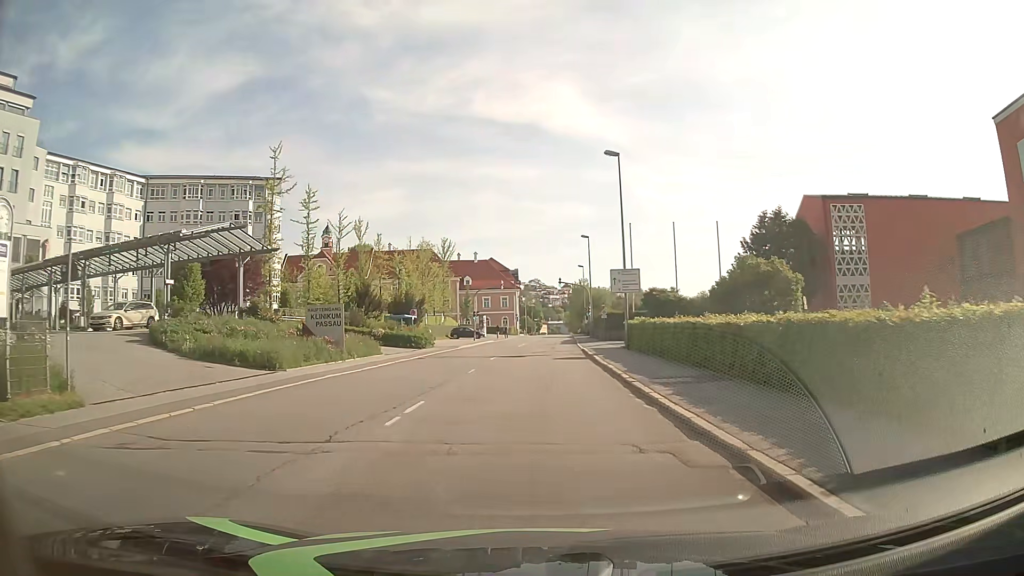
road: tertiary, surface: asphalt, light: Day
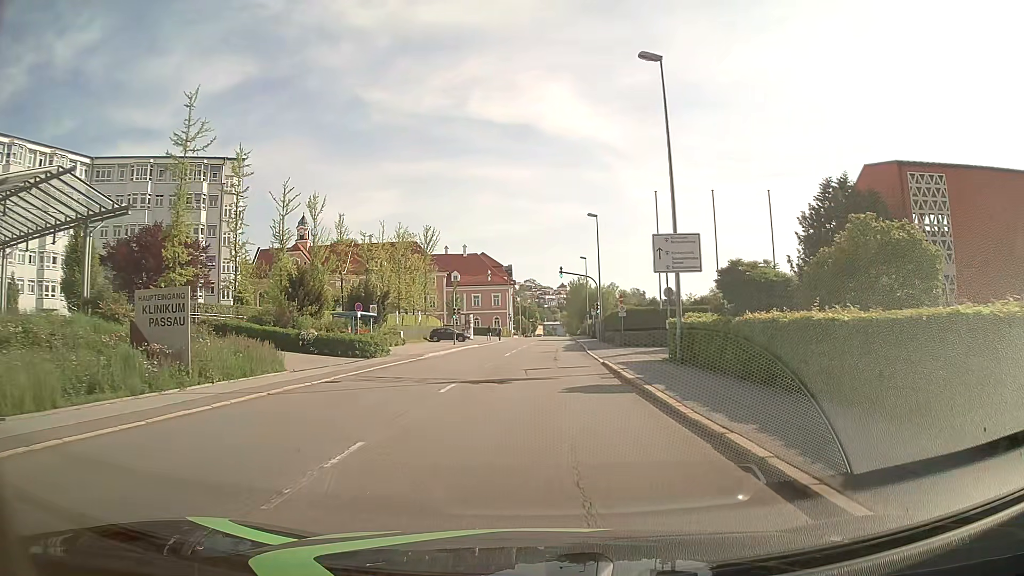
(-0.1, +13.4) m; +1°
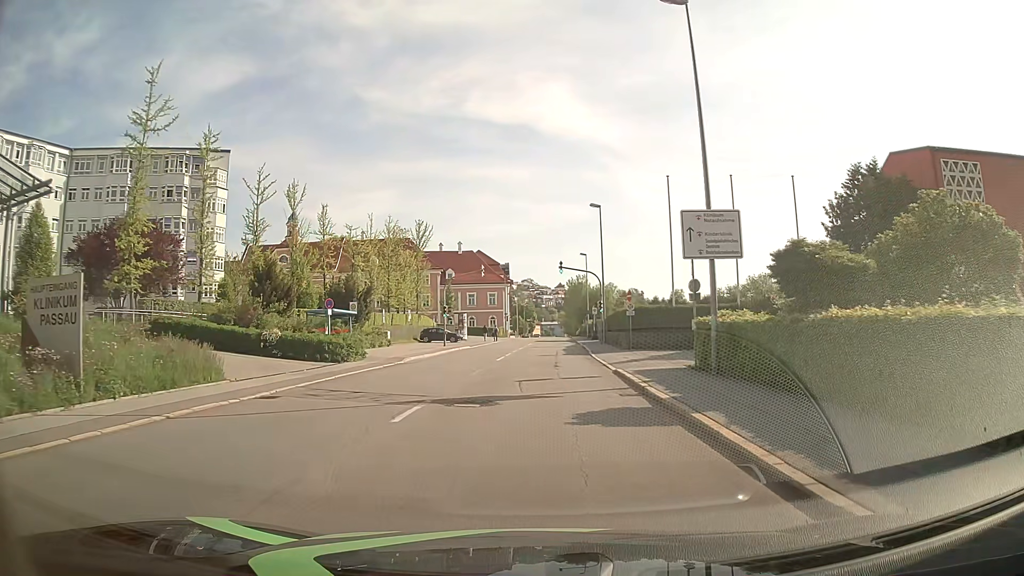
(0.0, +4.4) m; -1°
